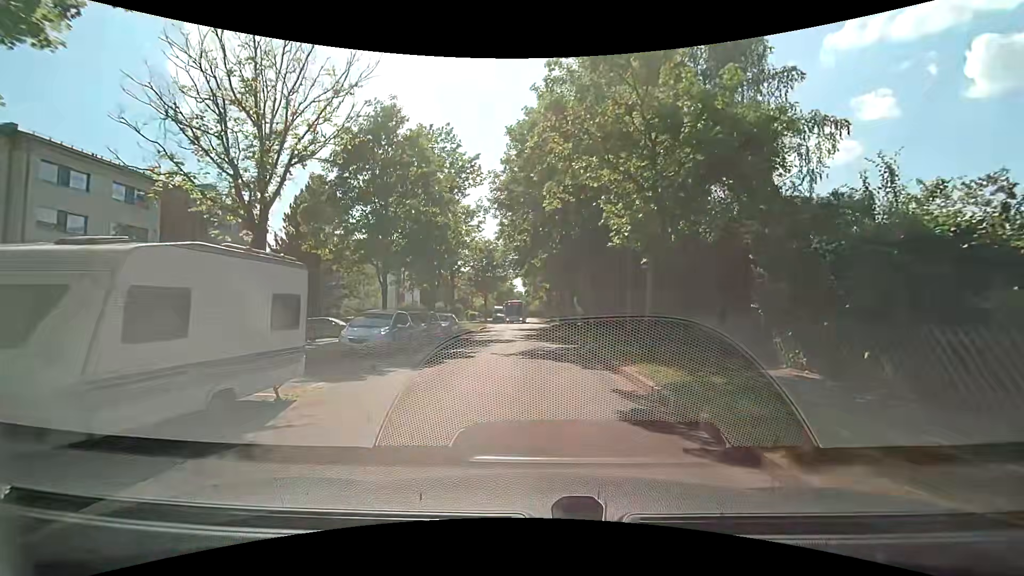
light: Day
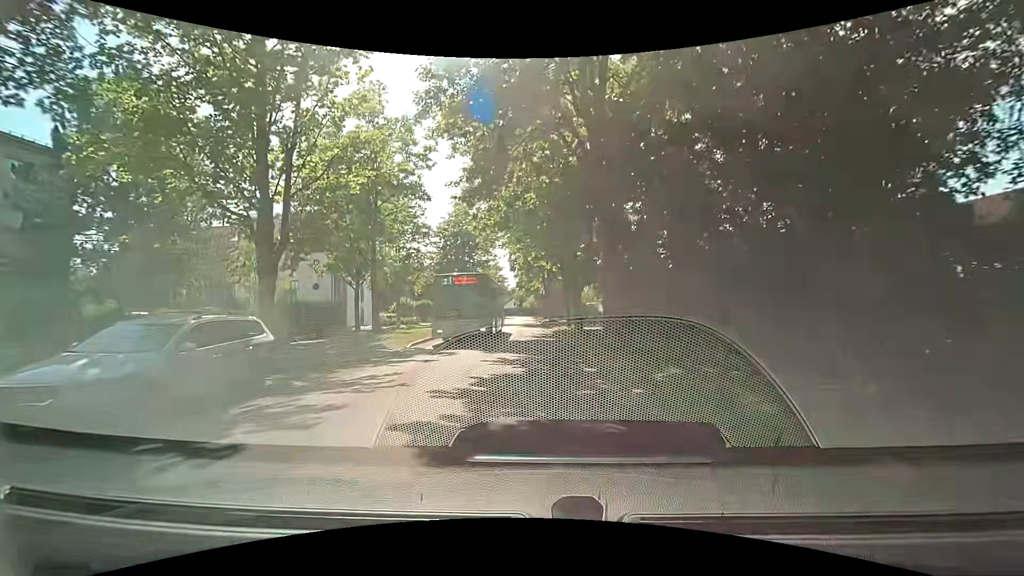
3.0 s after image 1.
(+0.8, +22.5) m; +2°
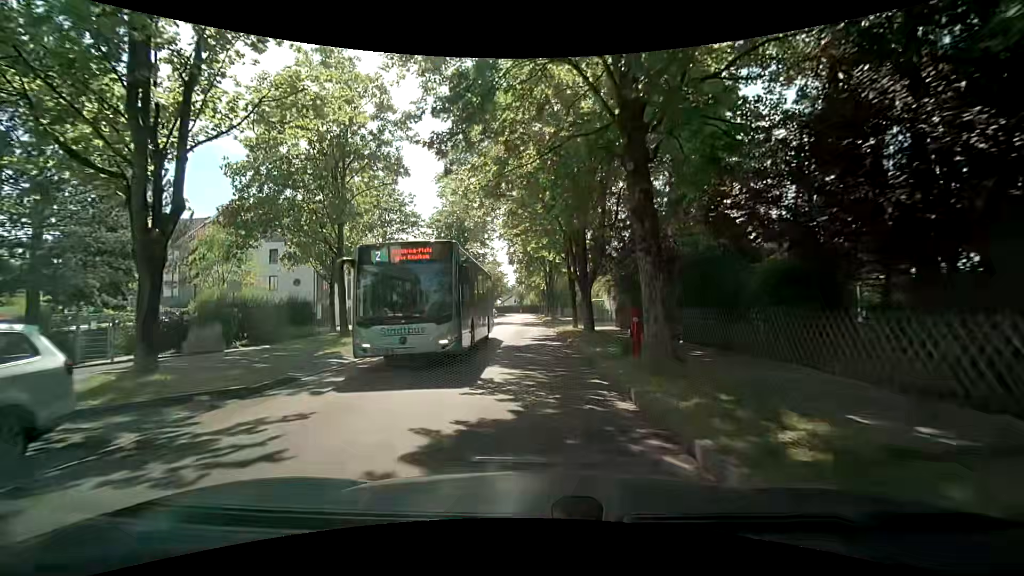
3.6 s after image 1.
(+0.1, +4.5) m; 0°
(0, +10) (0, +20) (-1, +30) (-1, +40) (-1, +50) (-1, +60) (-1, +70) (-1, +80) (-2, +90) (-2, +100) m
